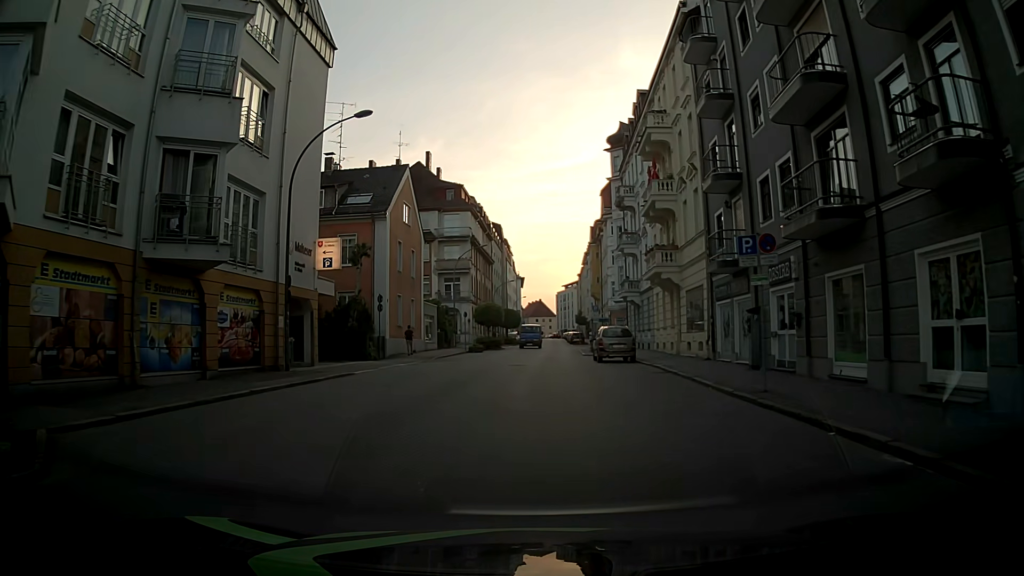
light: Day
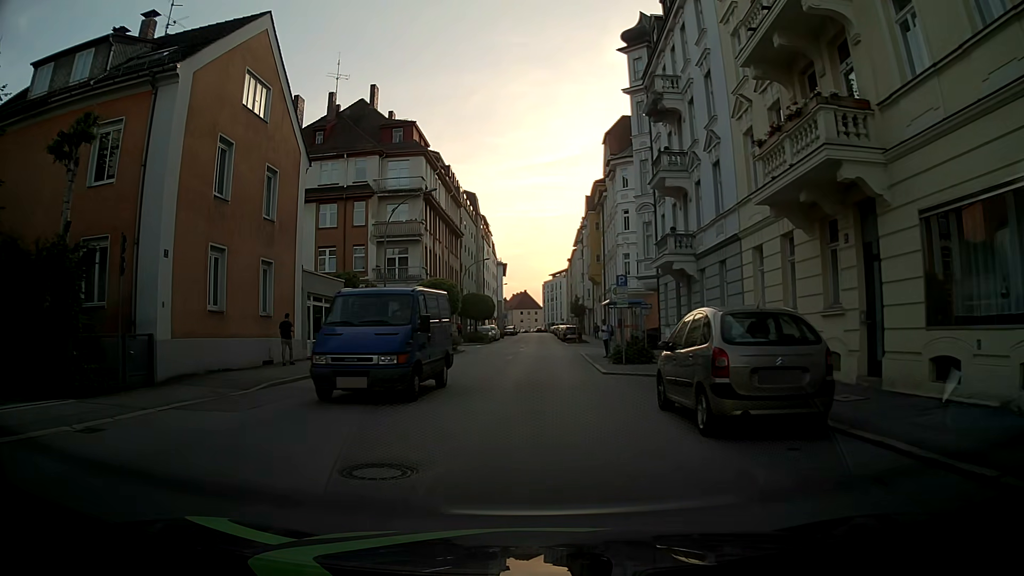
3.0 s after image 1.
(+0.6, +21.6) m; +2°
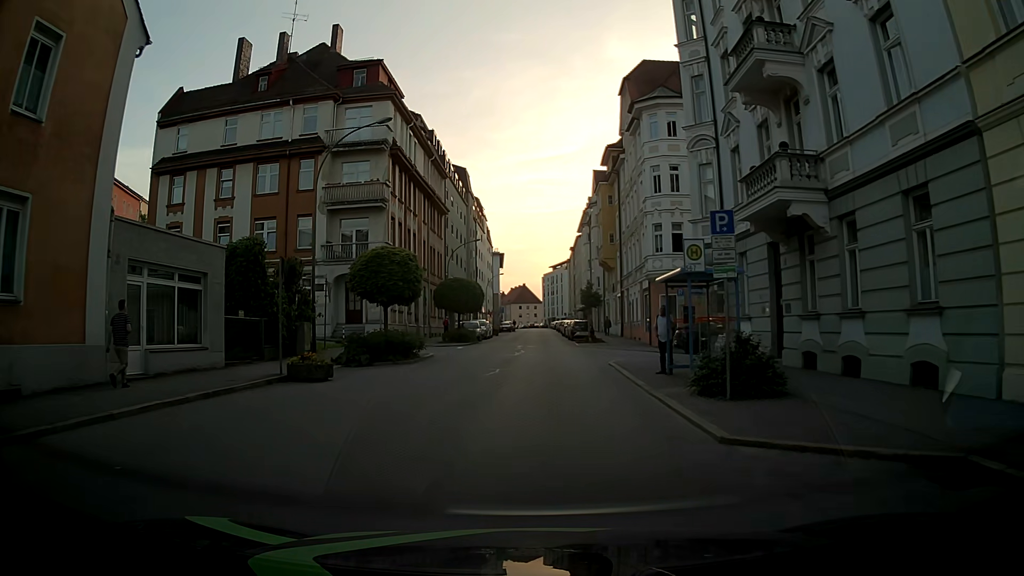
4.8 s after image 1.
(-0.2, +12.7) m; -1°
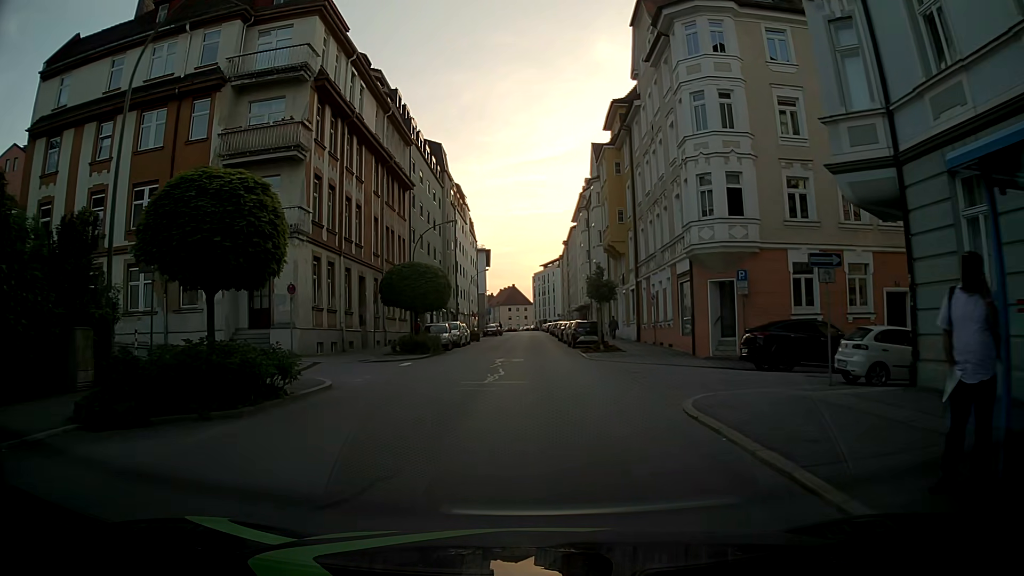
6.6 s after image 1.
(+0.2, +12.8) m; +1°
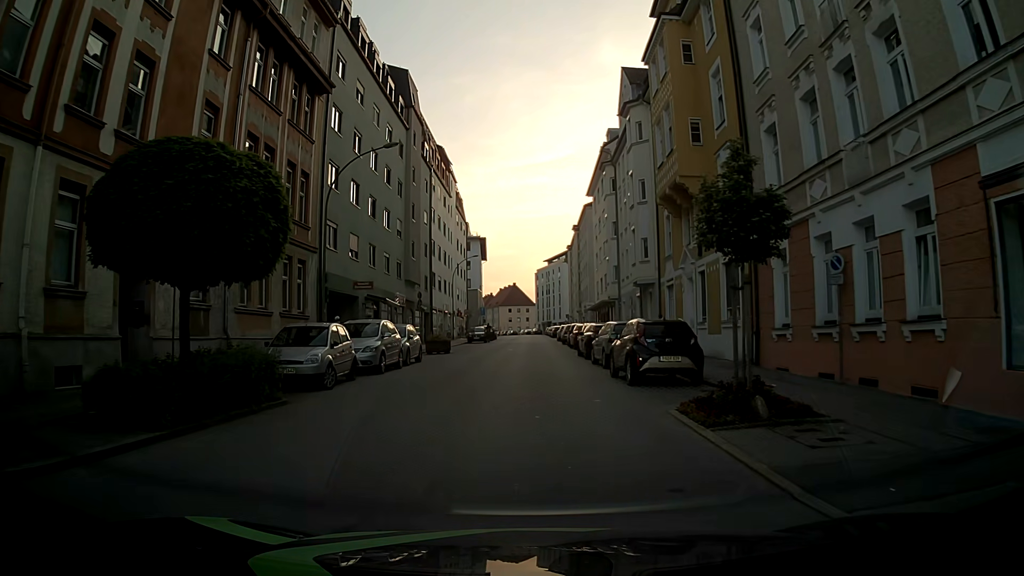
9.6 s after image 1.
(+0.1, +21.4) m; 0°
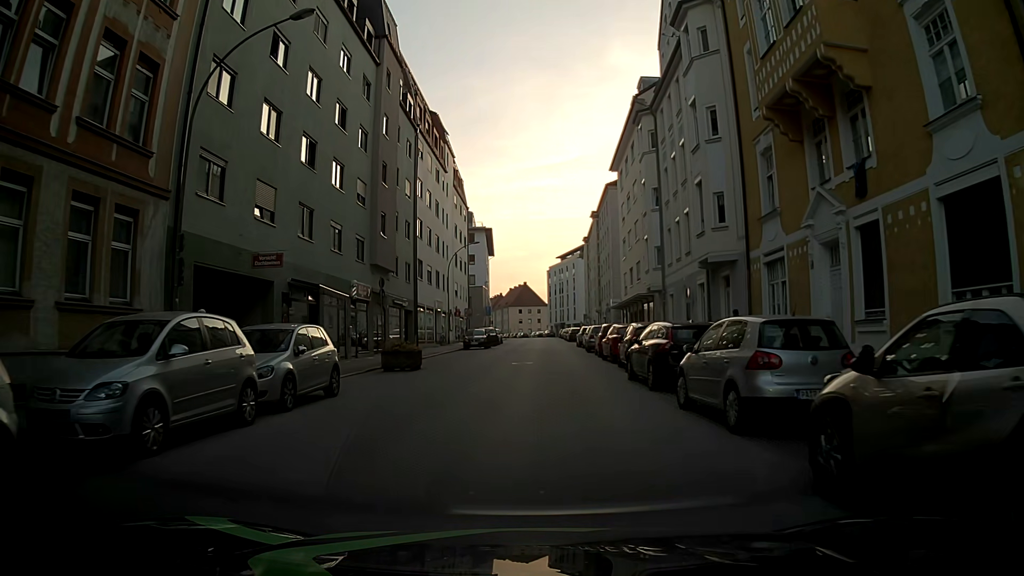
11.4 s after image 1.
(0.0, +12.8) m; 0°
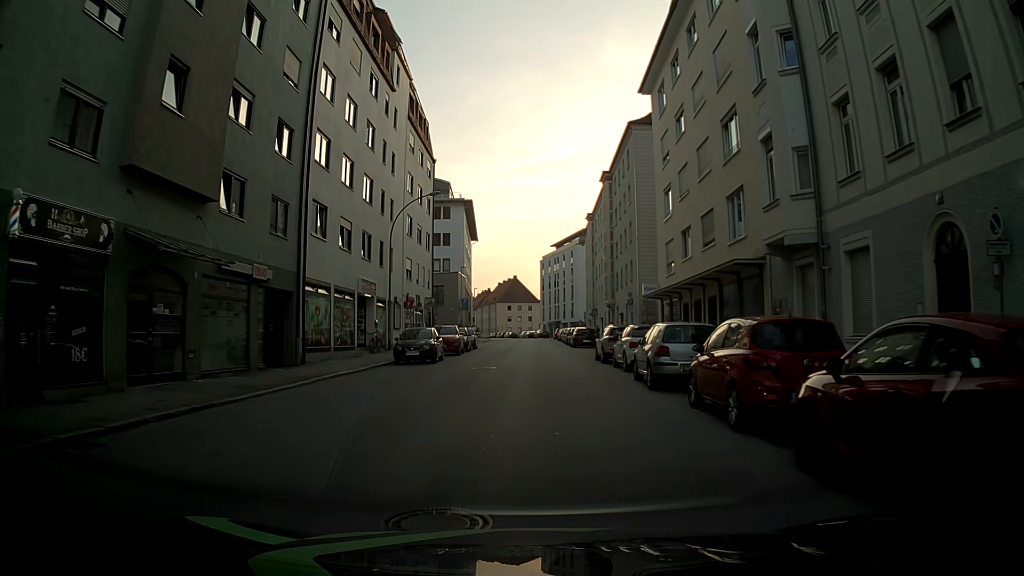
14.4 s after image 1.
(+0.1, +21.1) m; 0°
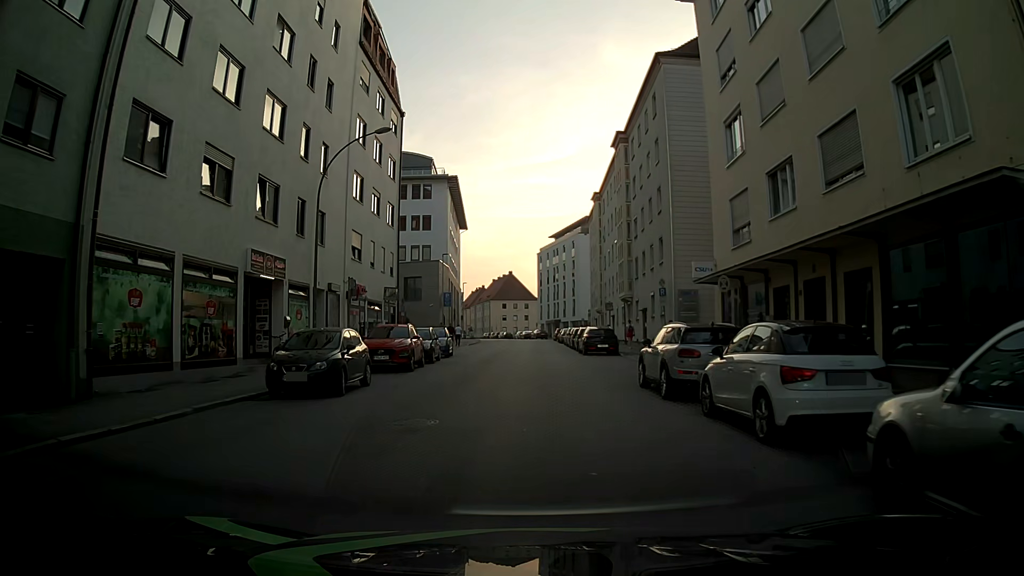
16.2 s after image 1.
(0.0, +12.7) m; 0°
(0, +10) (0, +20) (0, +30) (0, +40) (0, +50) (0, +60) (0, +70) (0, +80) (-1, +90) (-1, +100) m
